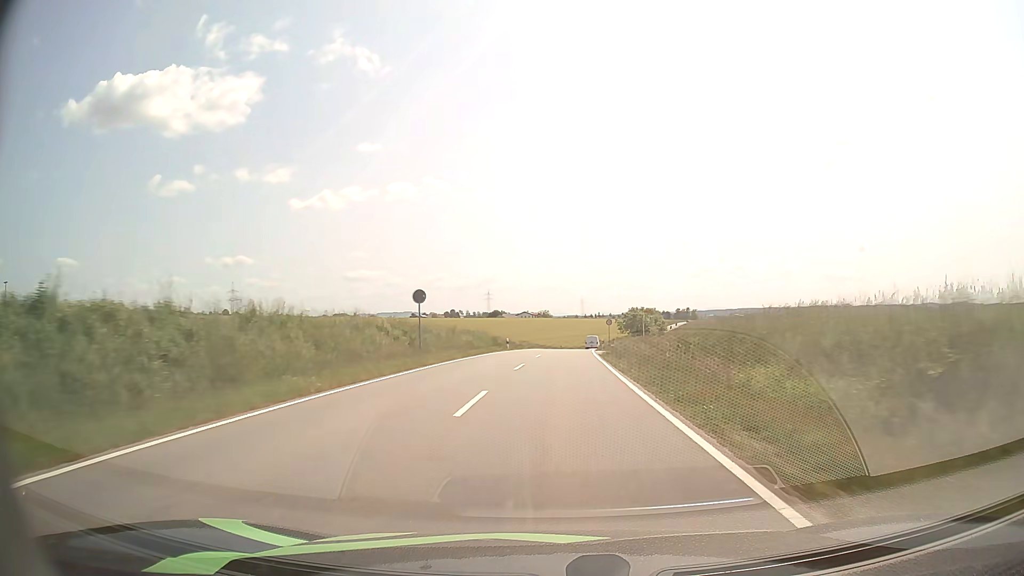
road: tertiary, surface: asphalt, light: Day
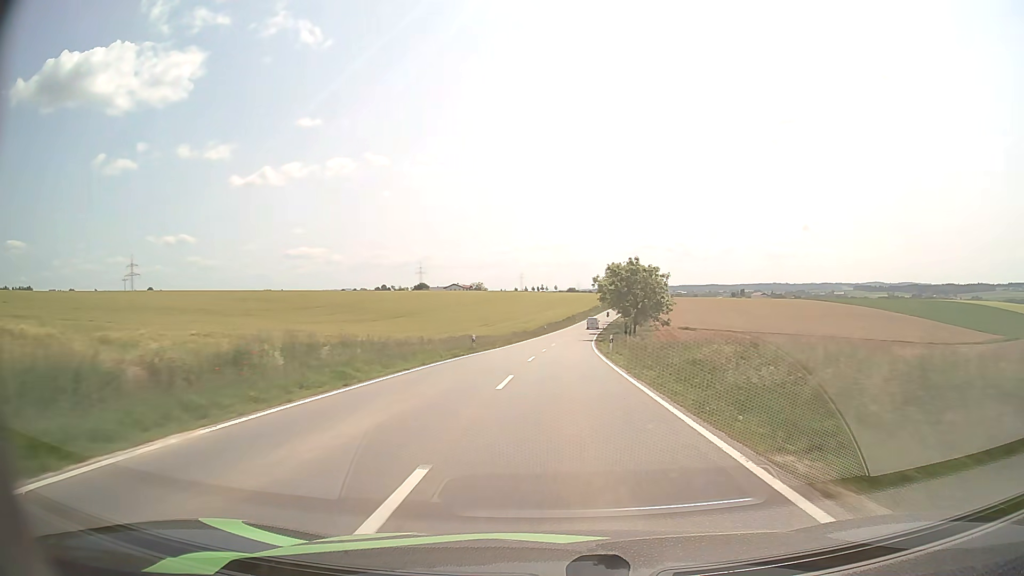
(+2.6, +68.7) m; +5°
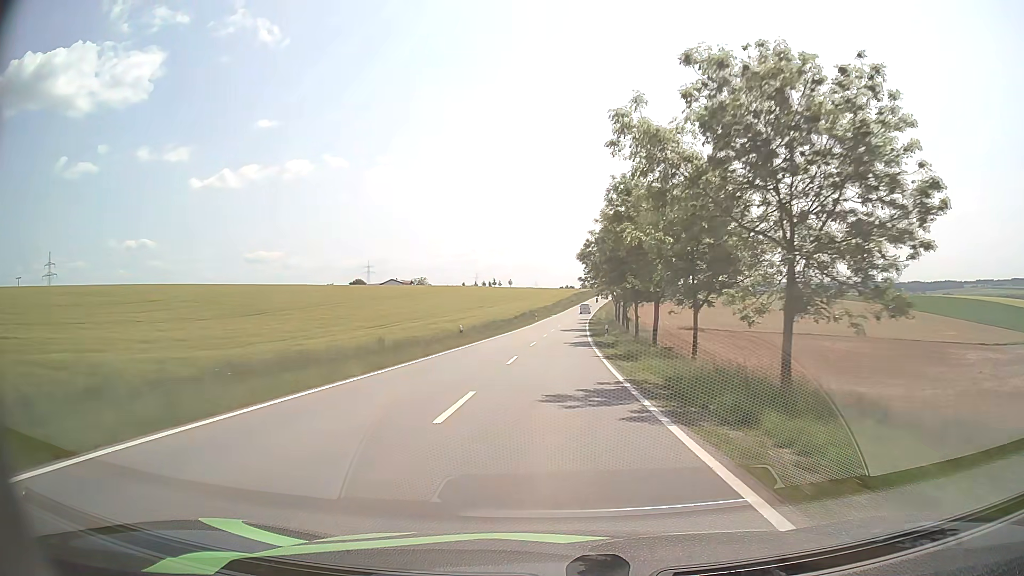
(+2.0, +54.6) m; +4°
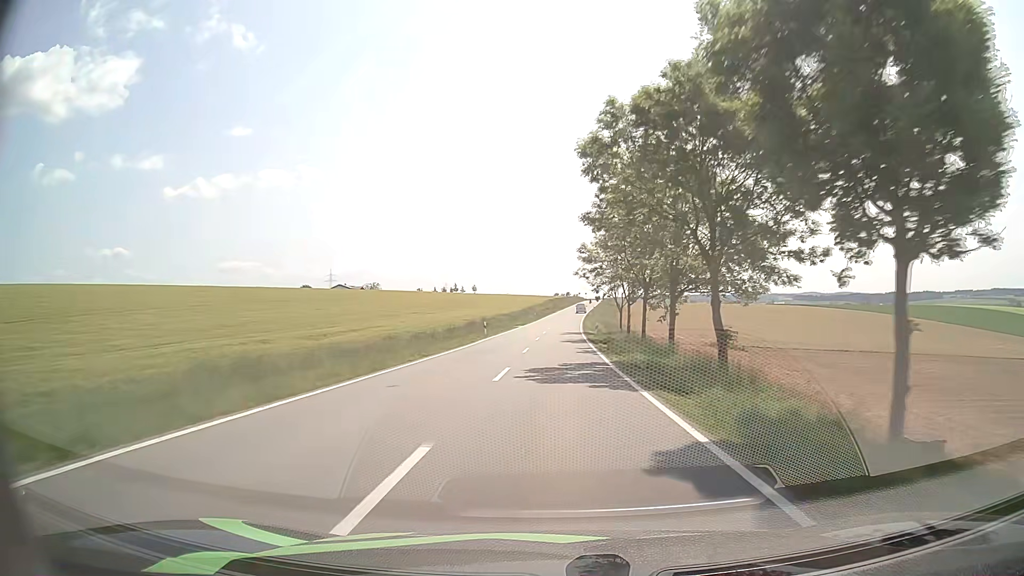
(+0.7, +42.8) m; +2°
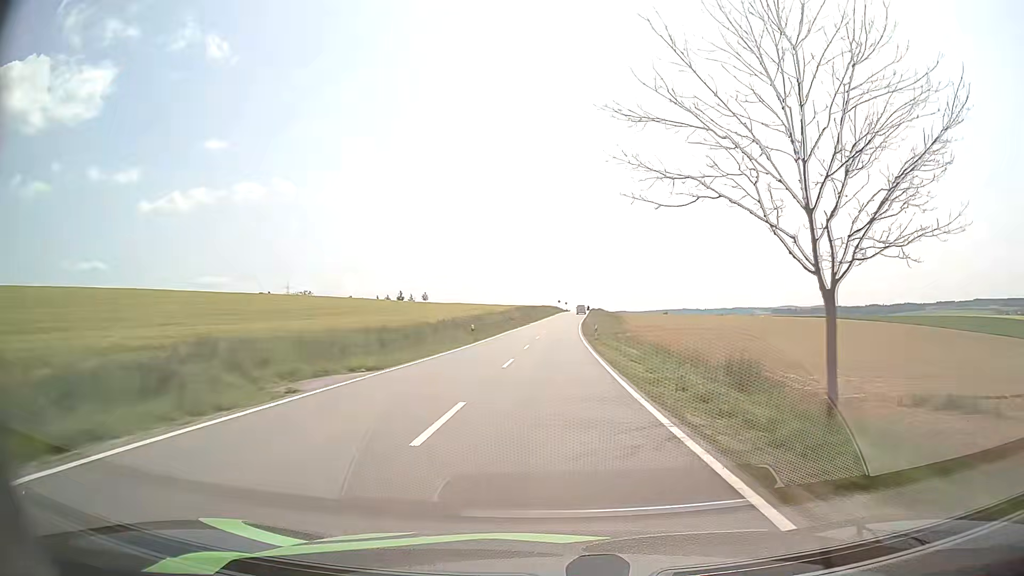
(+1.1, +57.3) m; +2°
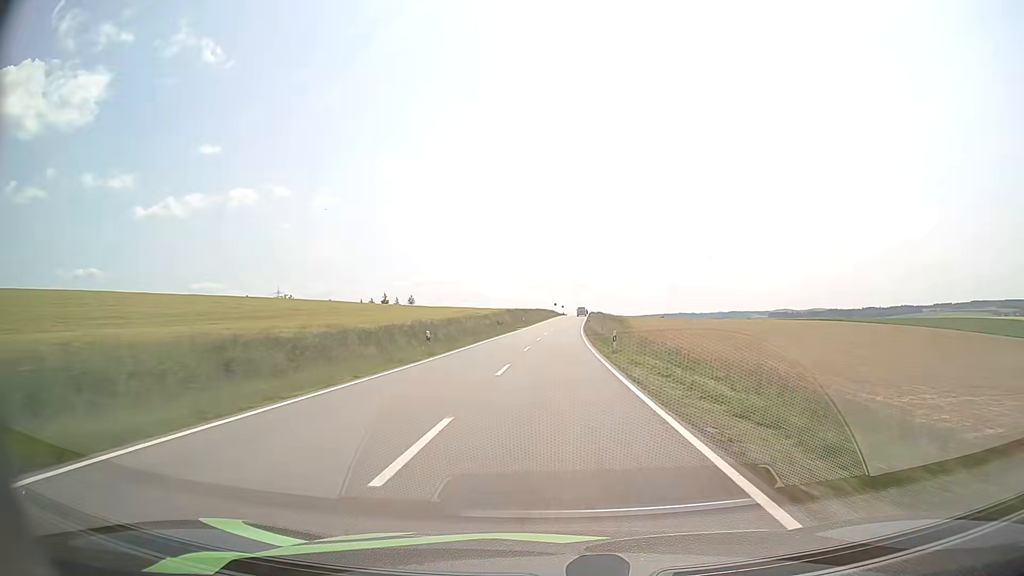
(+0.1, +14.5) m; 0°
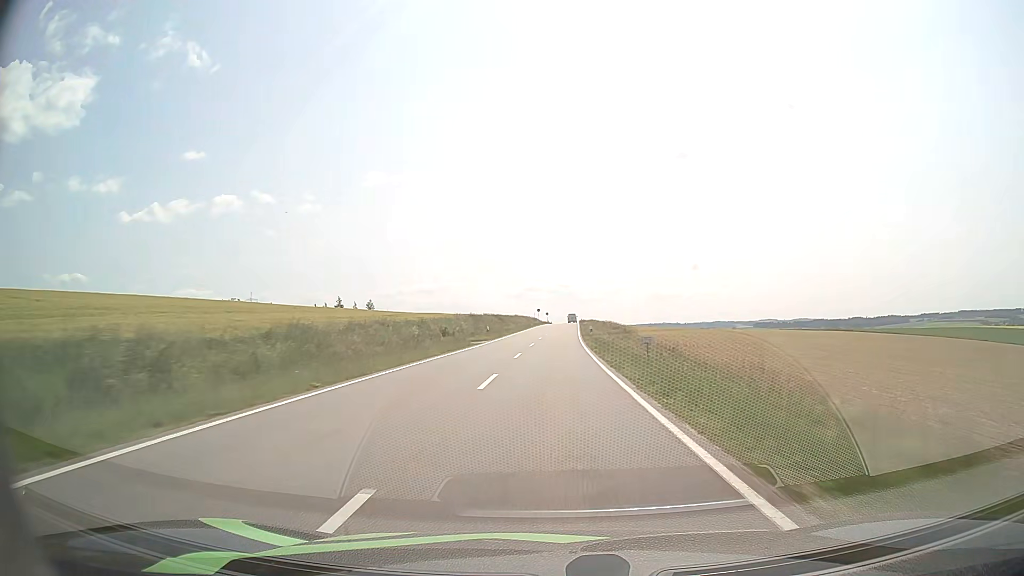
(+0.3, +29.1) m; +1°
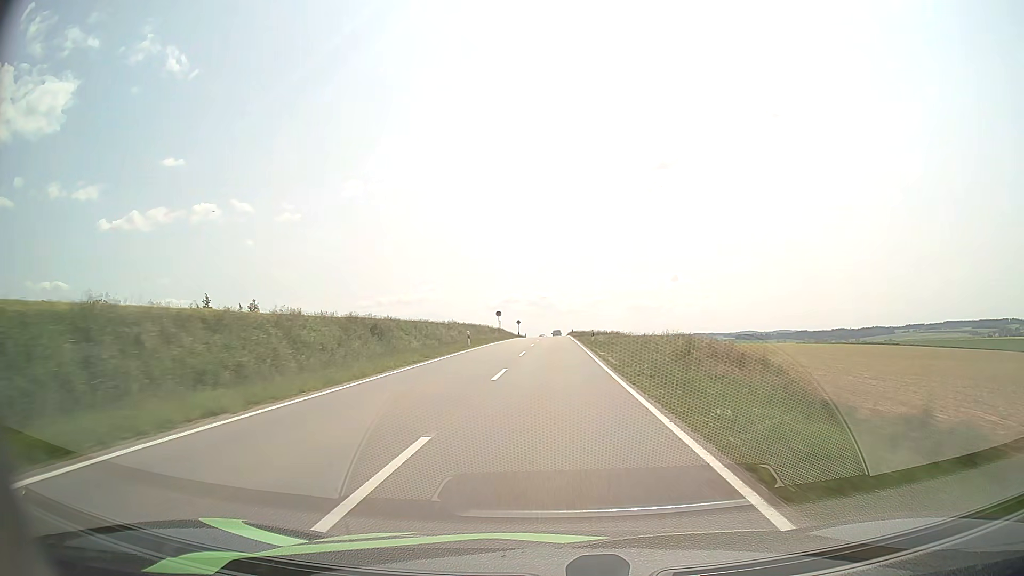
(+1.0, +58.7) m; +2°
(0, +10) (0, +20) (0, +30) (0, +40) (0, +50) (+1, +60) (+1, +70) (+1, +80) (+1, +90) (+1, +100) m
